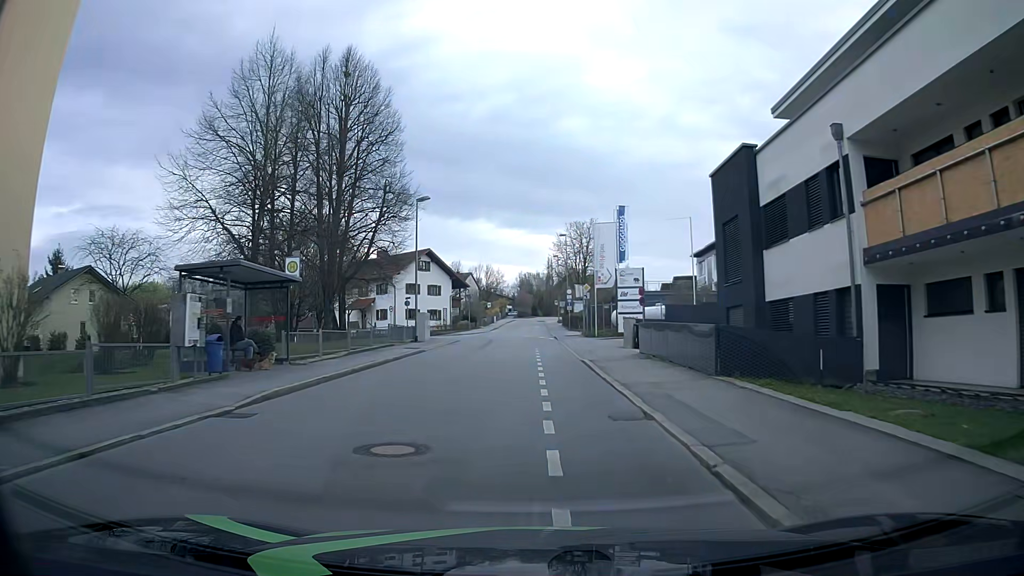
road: residential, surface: asphalt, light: Day
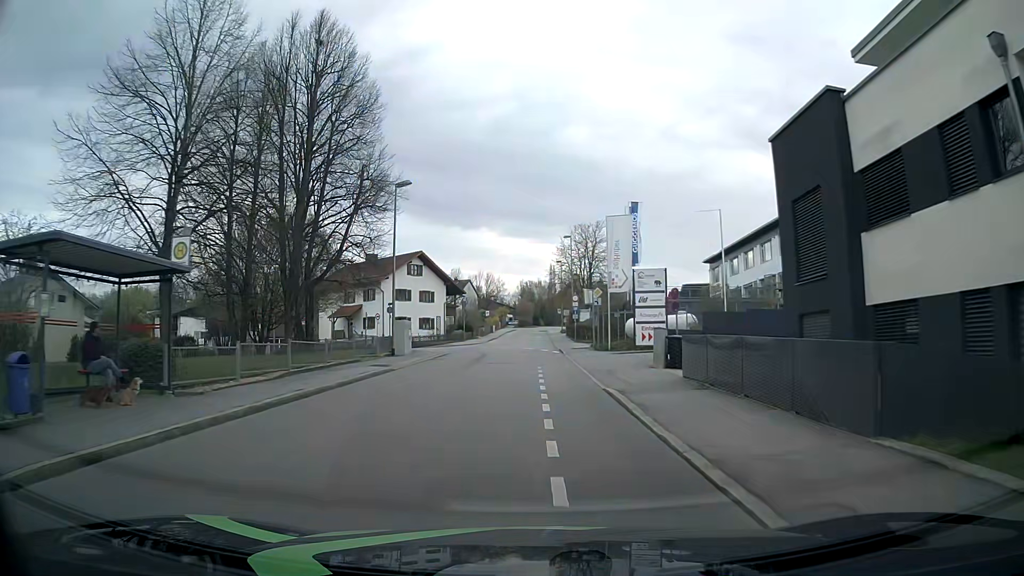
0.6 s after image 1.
(0.0, +6.5) m; 0°
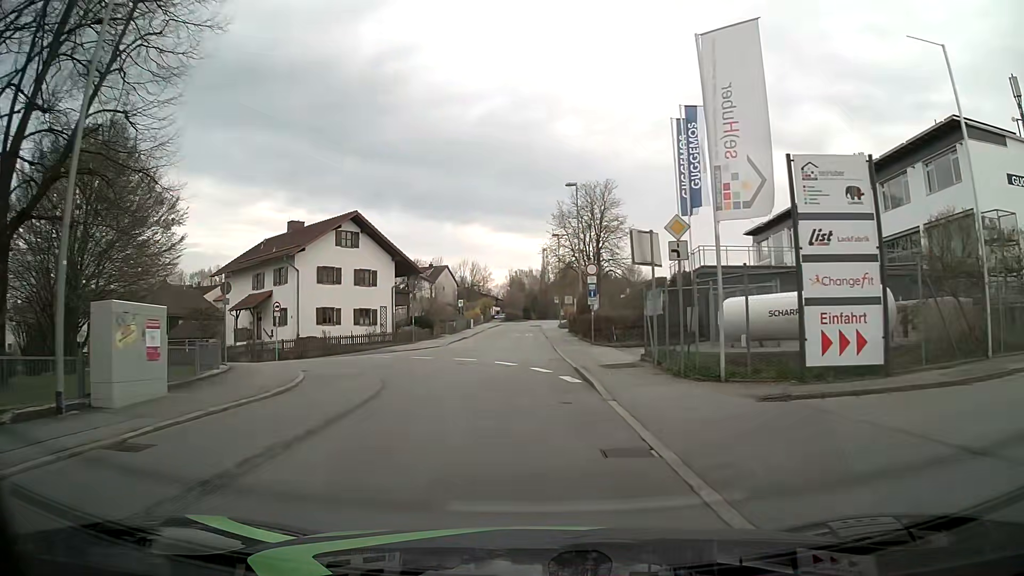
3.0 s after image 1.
(+0.3, +22.4) m; +1°
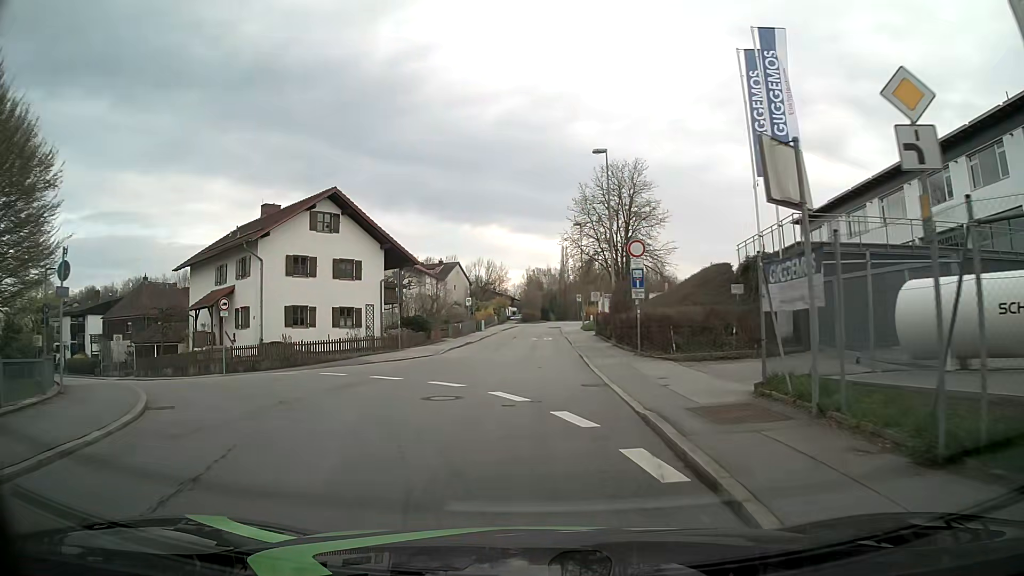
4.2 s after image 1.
(0.0, +9.0) m; 0°
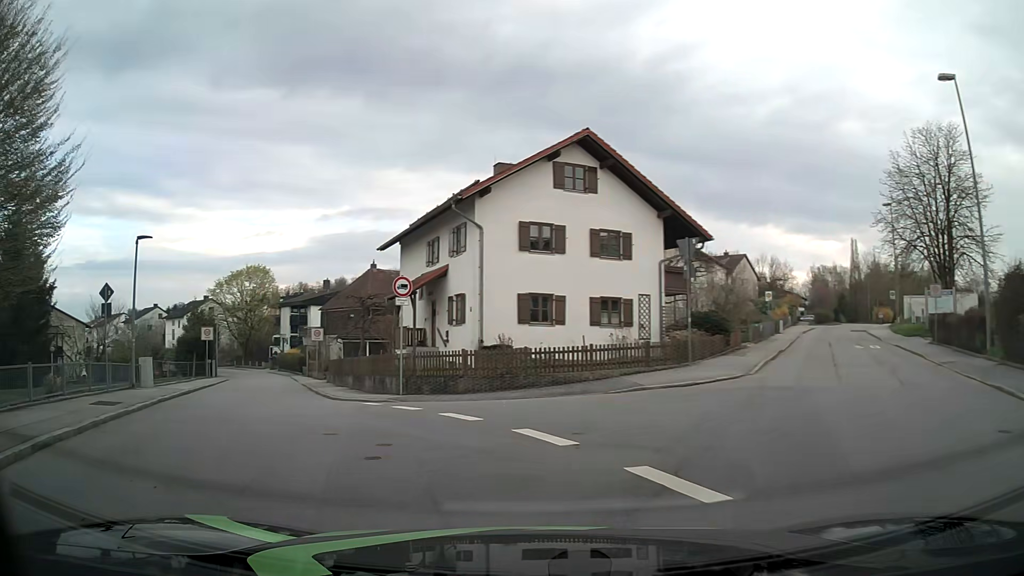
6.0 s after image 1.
(-2.2, +11.6) m; -25°
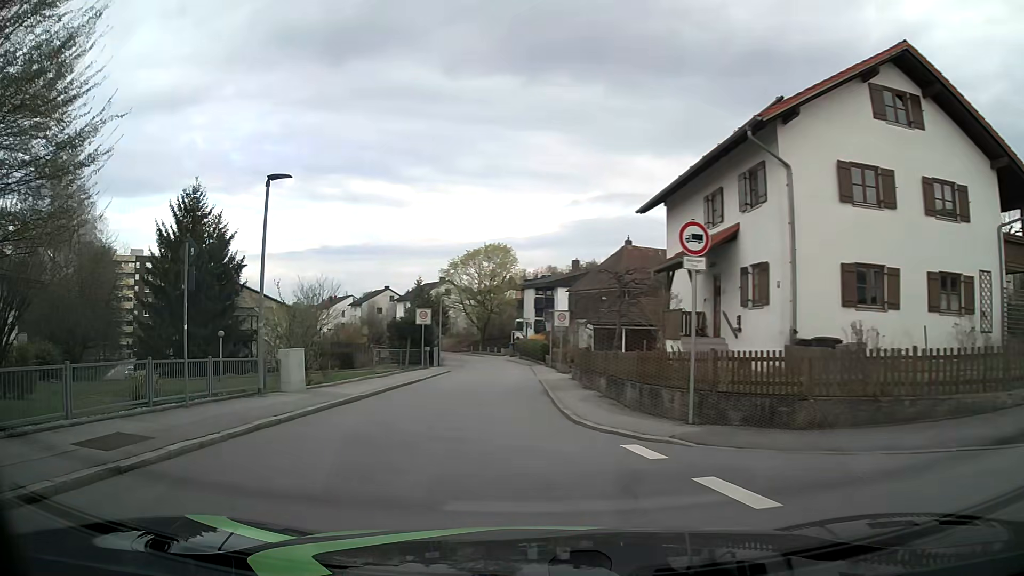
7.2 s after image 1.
(-1.6, +8.0) m; -22°
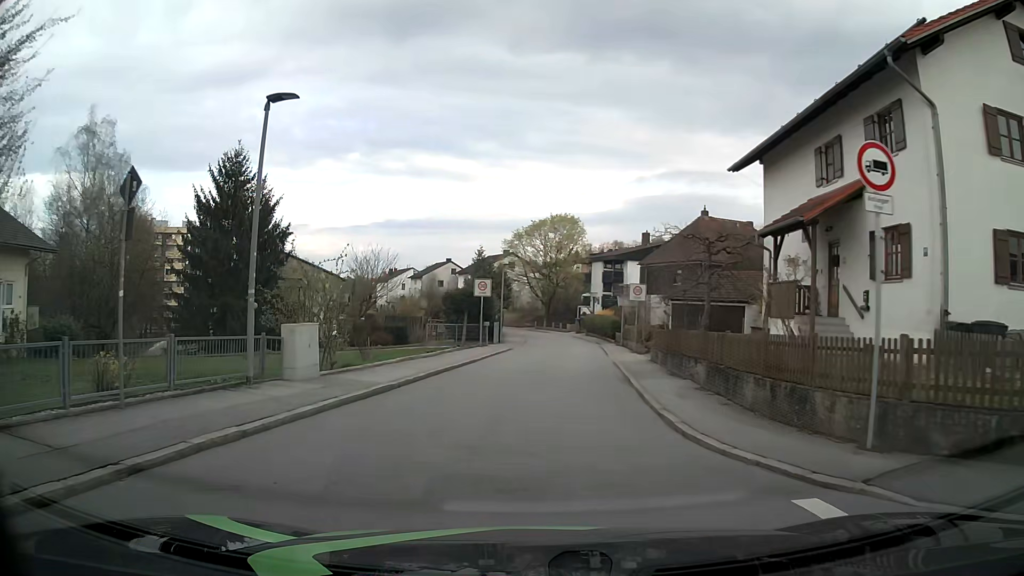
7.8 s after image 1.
(-0.2, +4.2) m; -5°
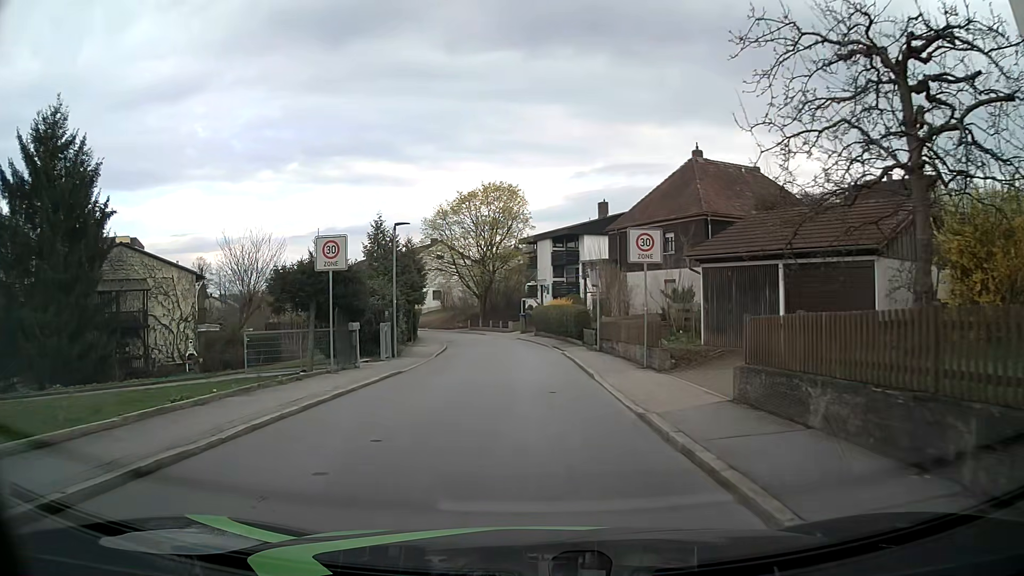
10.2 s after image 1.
(+1.0, +17.9) m; +4°
